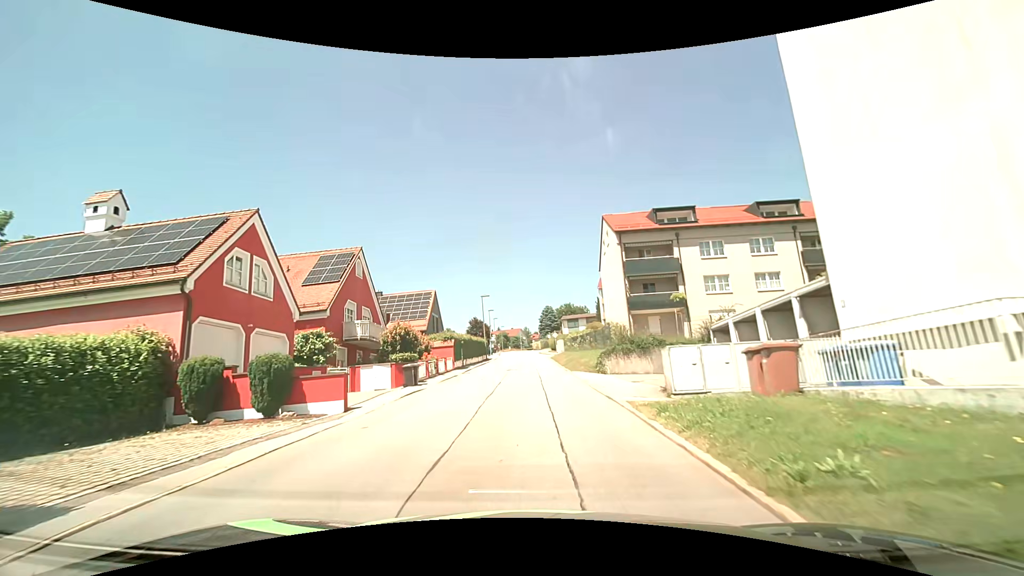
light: Day
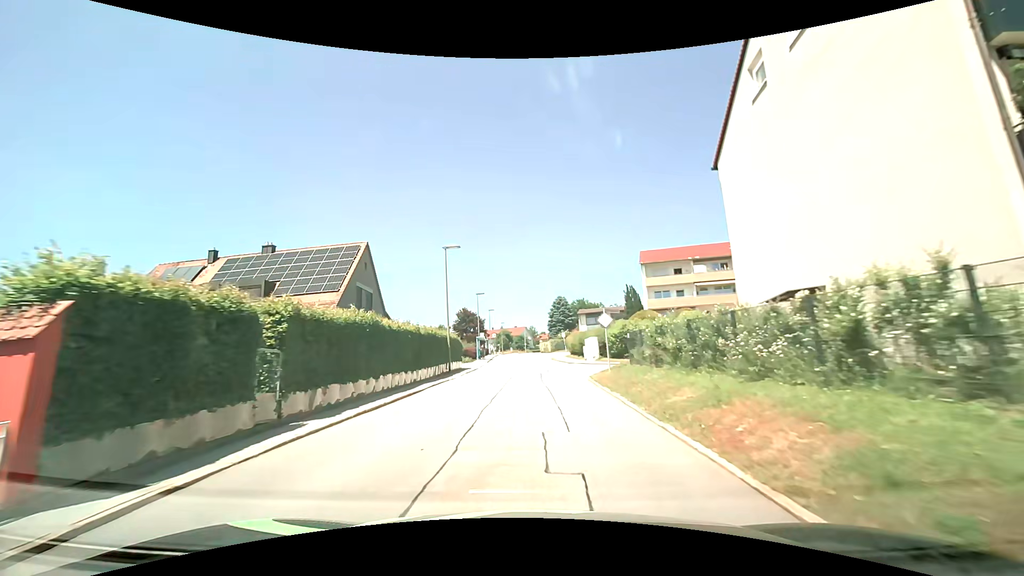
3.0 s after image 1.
(+0.1, +30.3) m; +1°
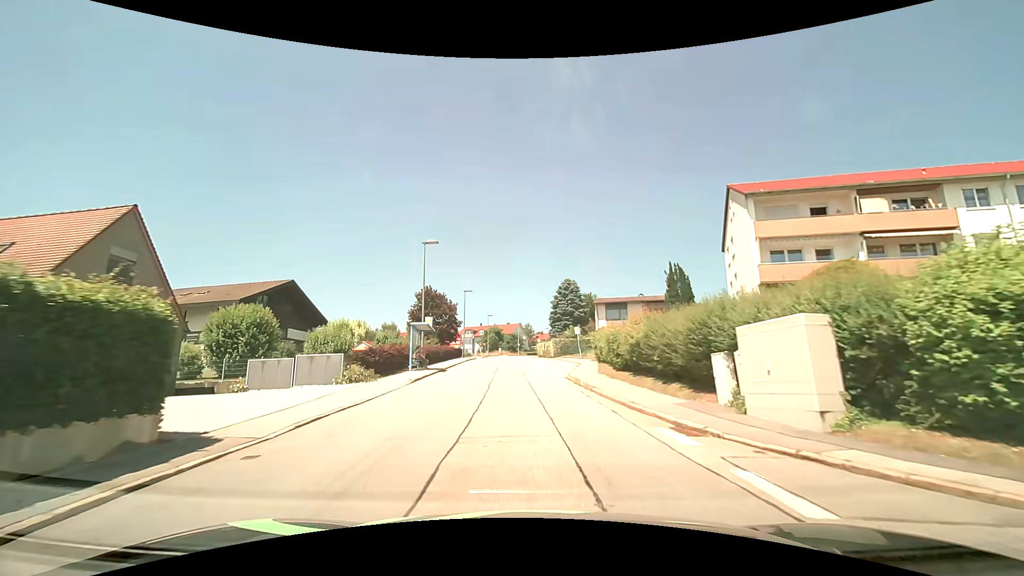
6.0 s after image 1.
(-0.3, +30.2) m; 0°
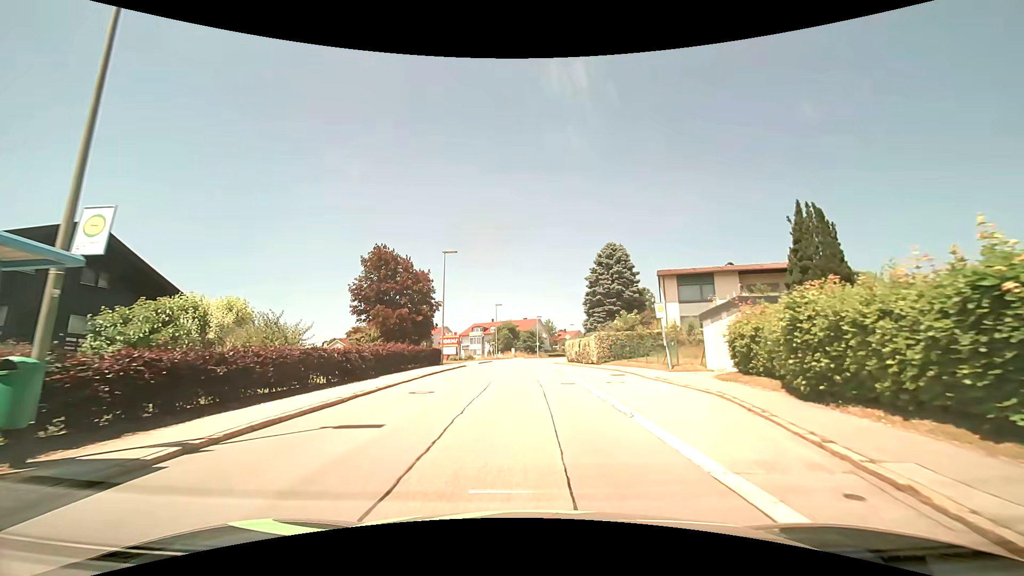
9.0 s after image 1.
(-0.7, +25.7) m; -3°
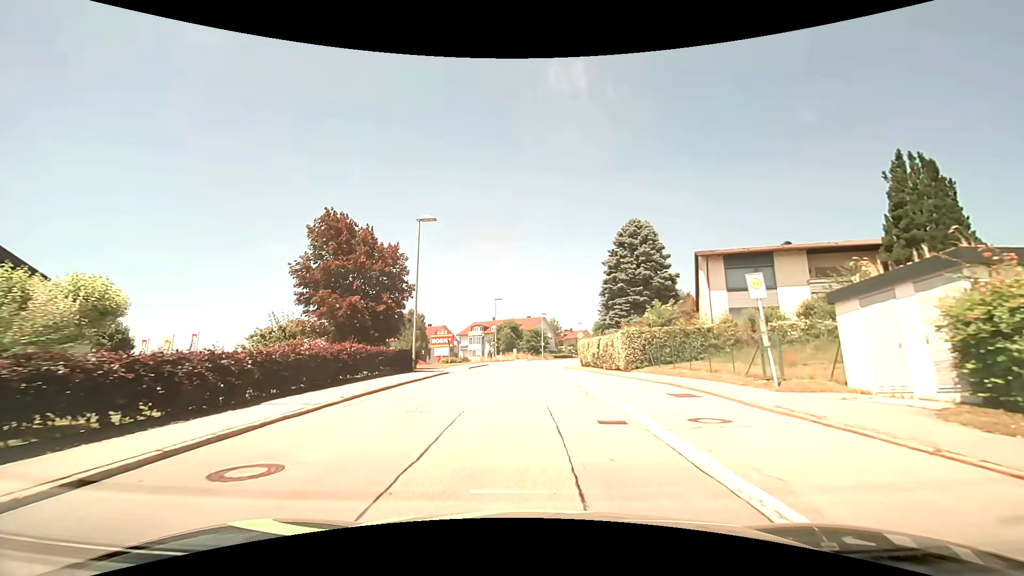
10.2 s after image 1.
(0.0, +9.5) m; 0°
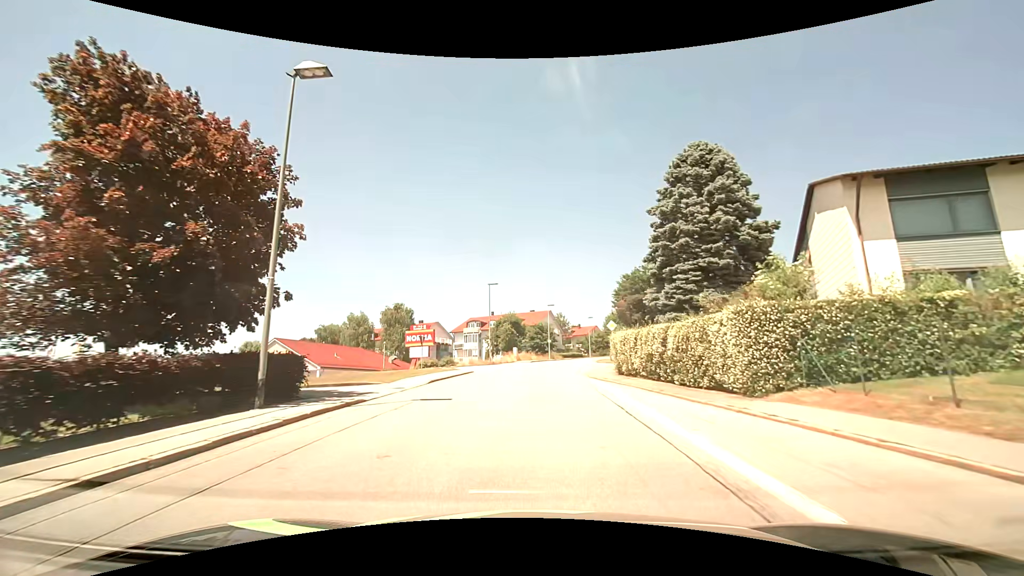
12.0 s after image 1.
(-0.1, +14.9) m; 0°
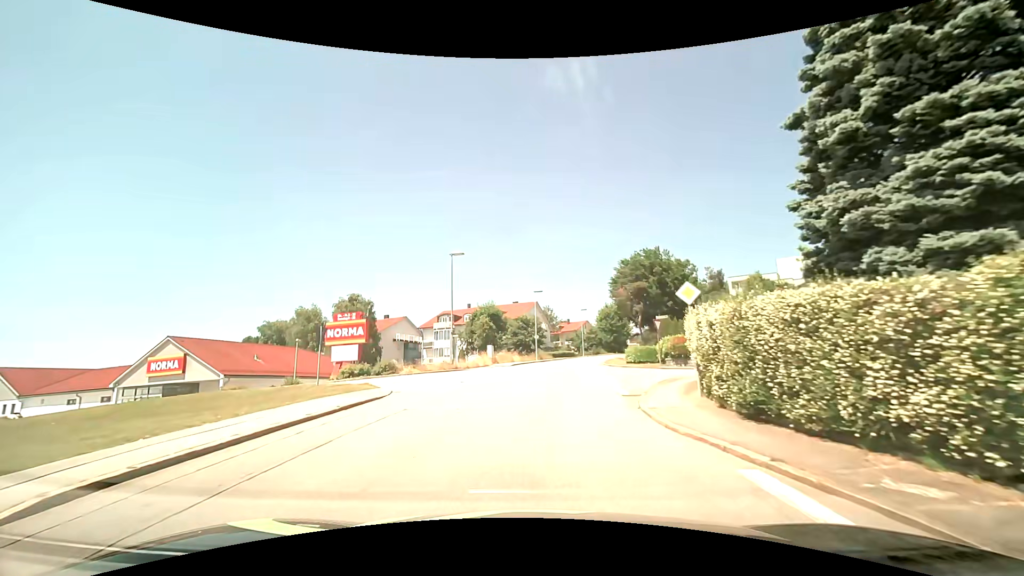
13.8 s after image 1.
(0.0, +15.9) m; +1°
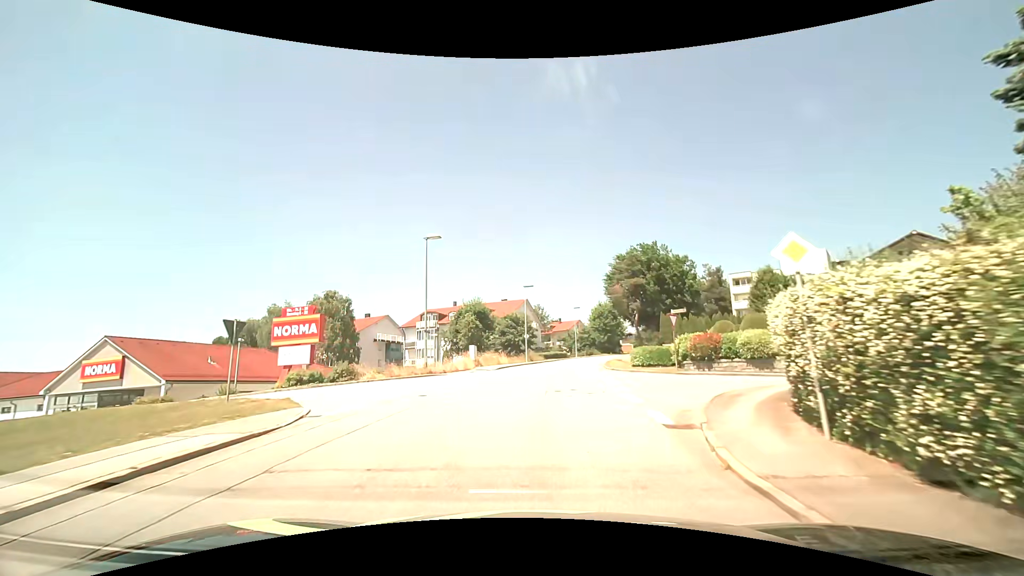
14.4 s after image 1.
(0.0, +5.5) m; 0°
(0, +10) (+1, +20) (+2, +30) (+4, +40) (+6, +50) (+8, +59) (+10, +69) (+13, +79) (+16, +88) (+20, +97) m
